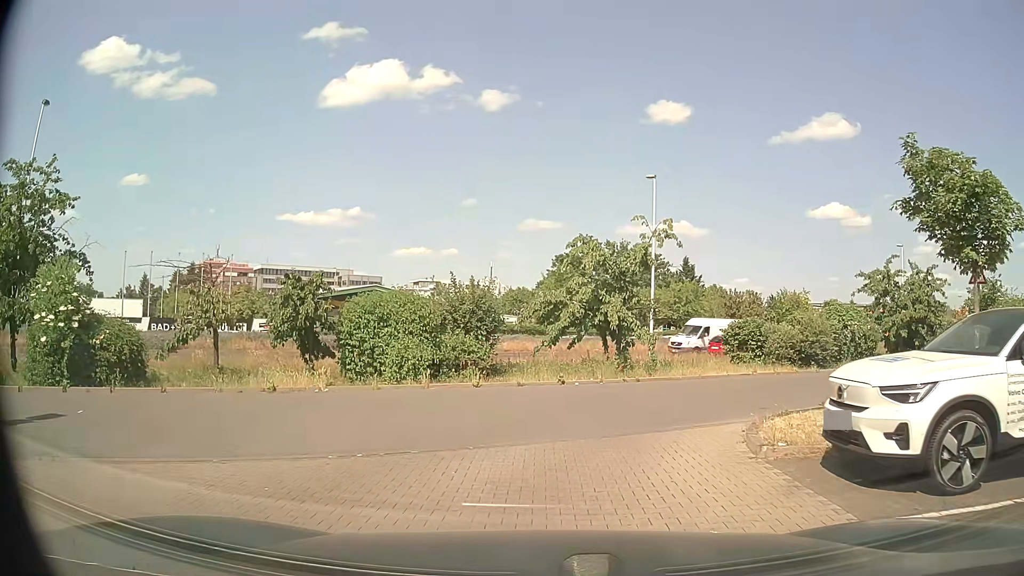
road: service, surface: paving_stones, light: Day
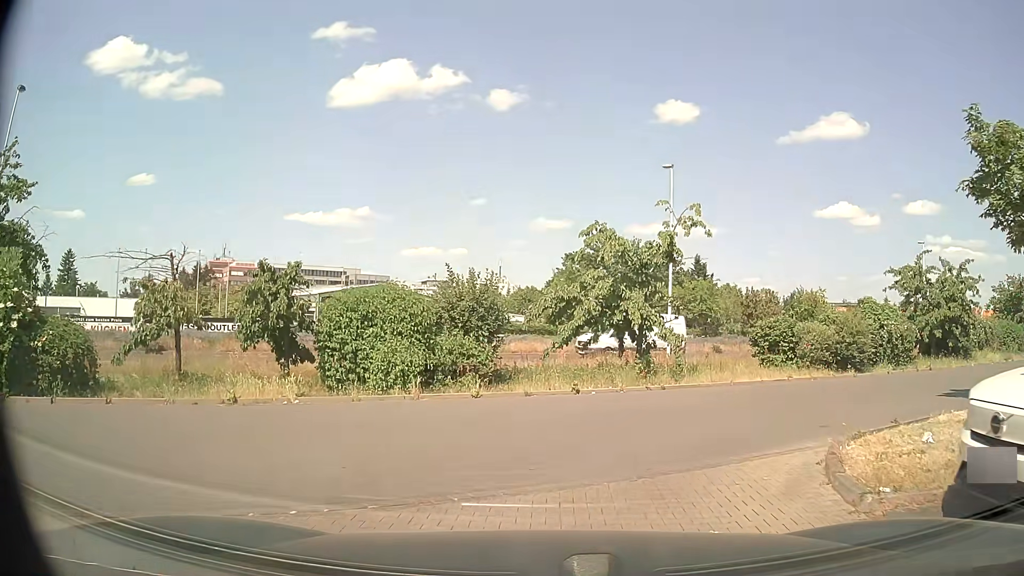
(0.0, +2.2) m; -1°
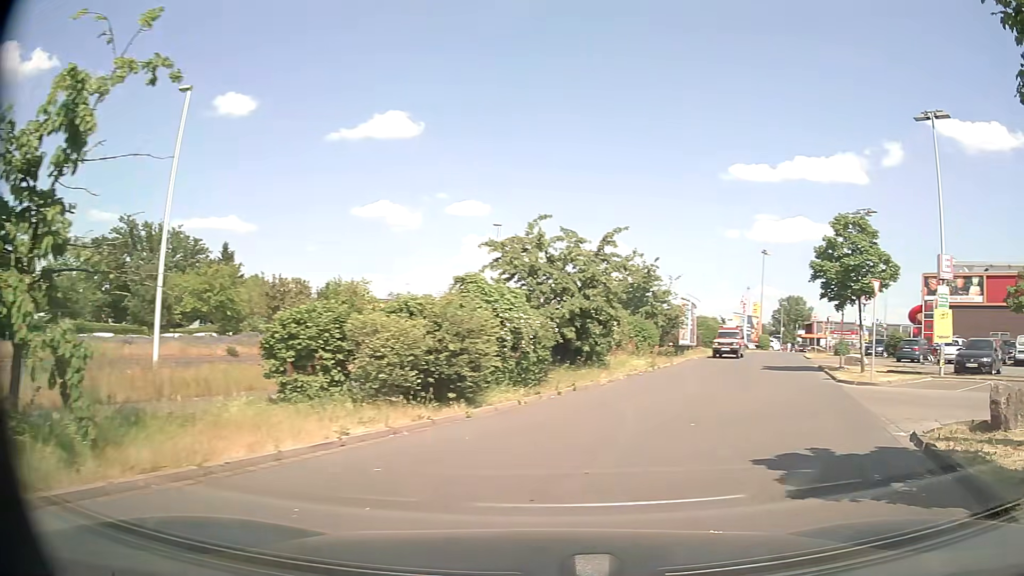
(+2.3, +10.1) m; +41°
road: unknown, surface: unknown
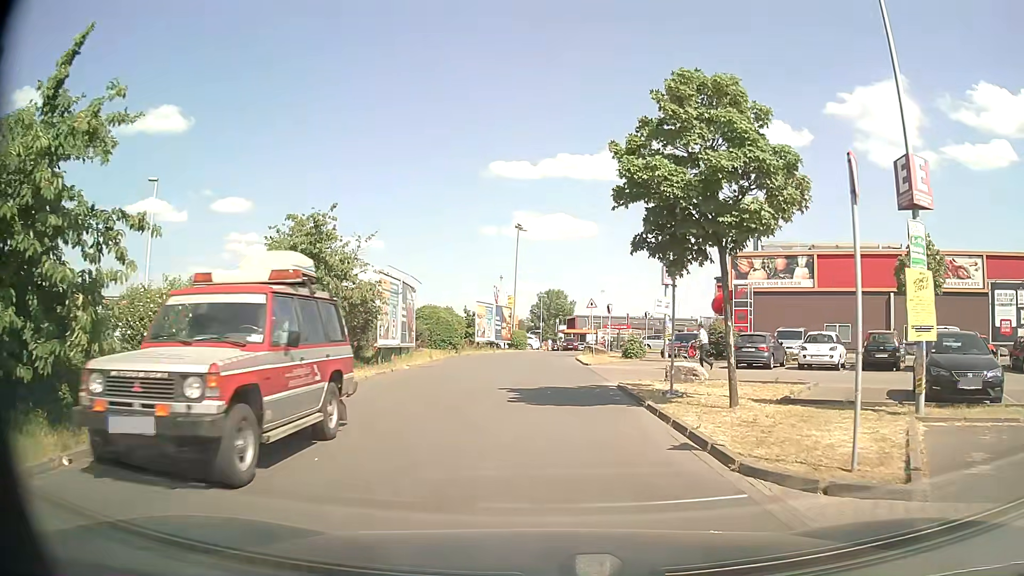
(+4.2, +14.2) m; +20°
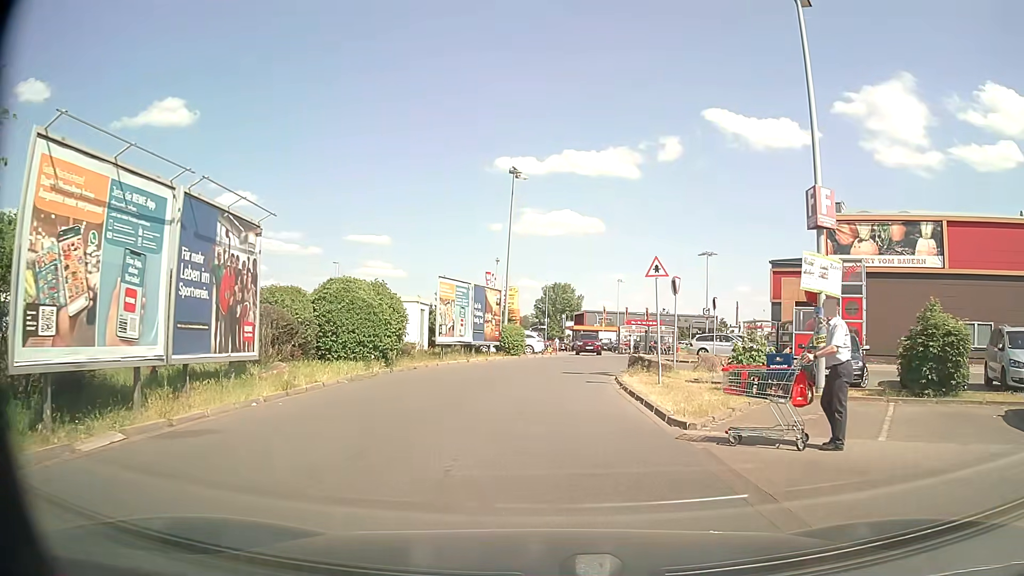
(-0.1, +18.3) m; -1°
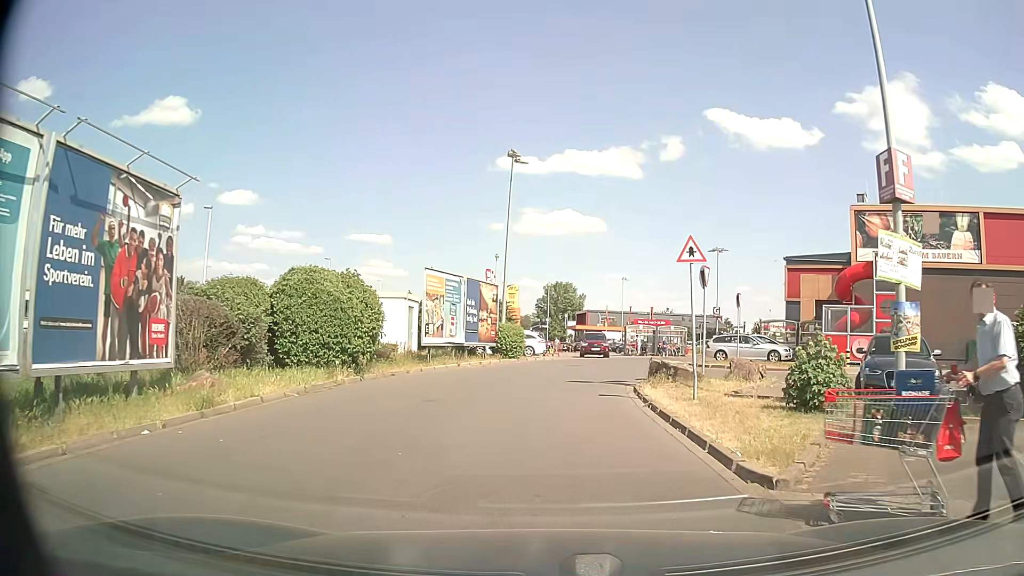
(0.0, +3.5) m; 0°
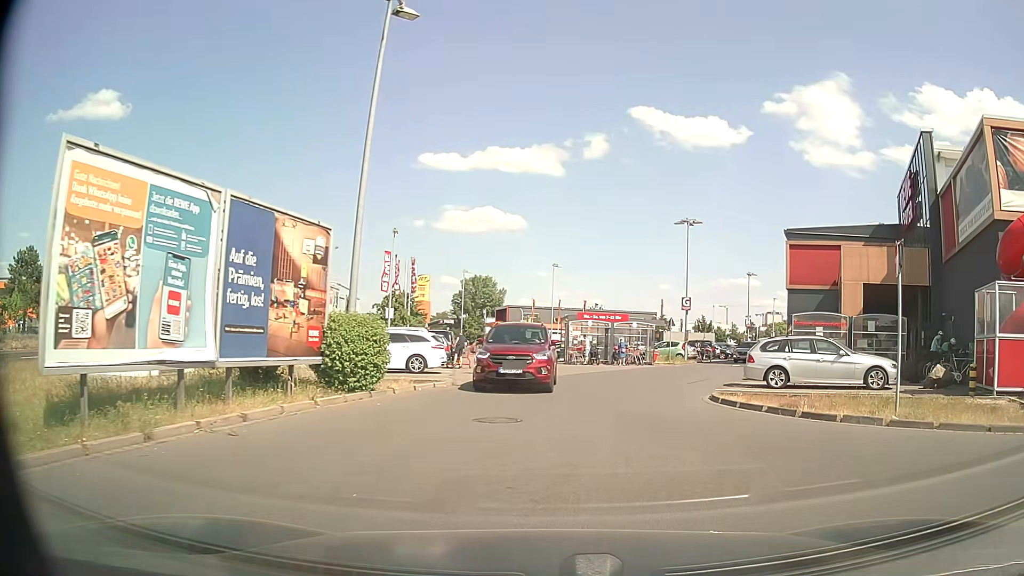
(+0.6, +16.7) m; +8°
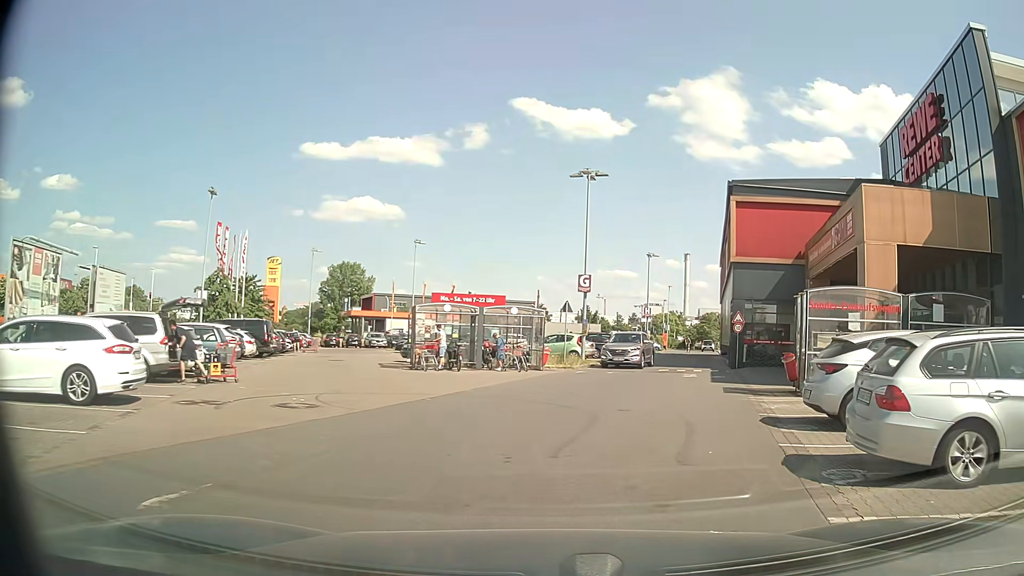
(+1.1, +13.0) m; +10°
